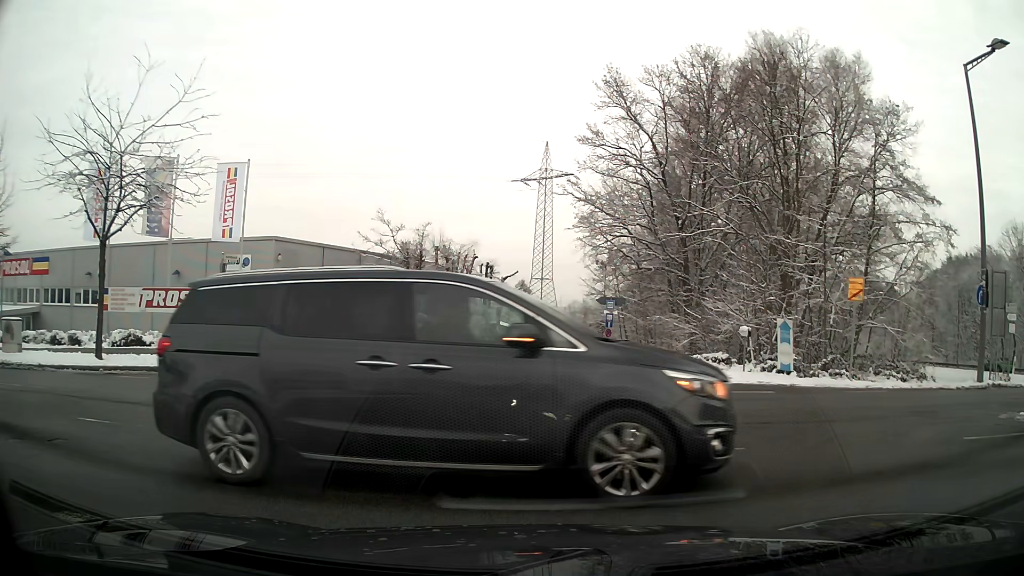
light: Day
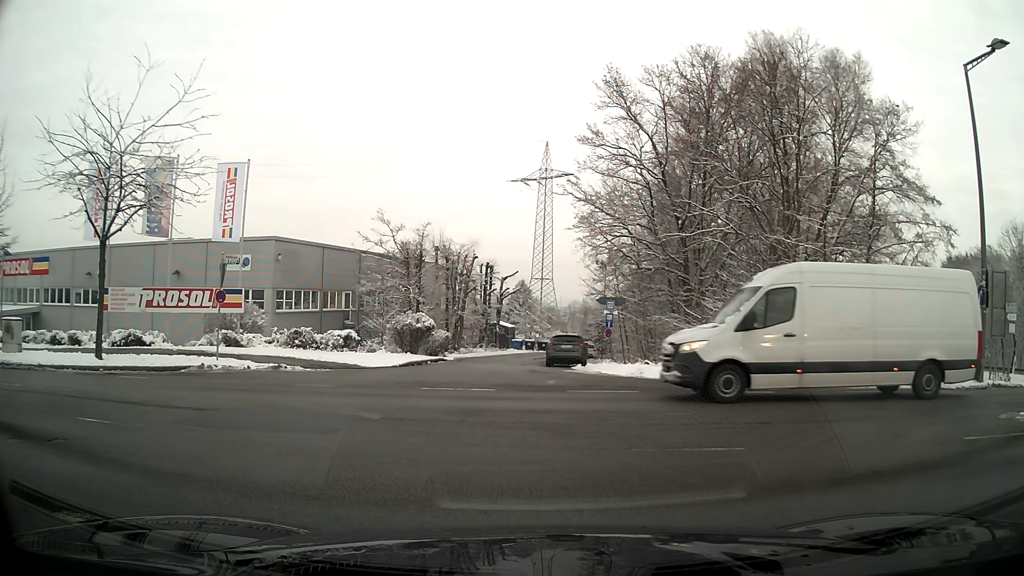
(0.0, 0.0) m; 0°
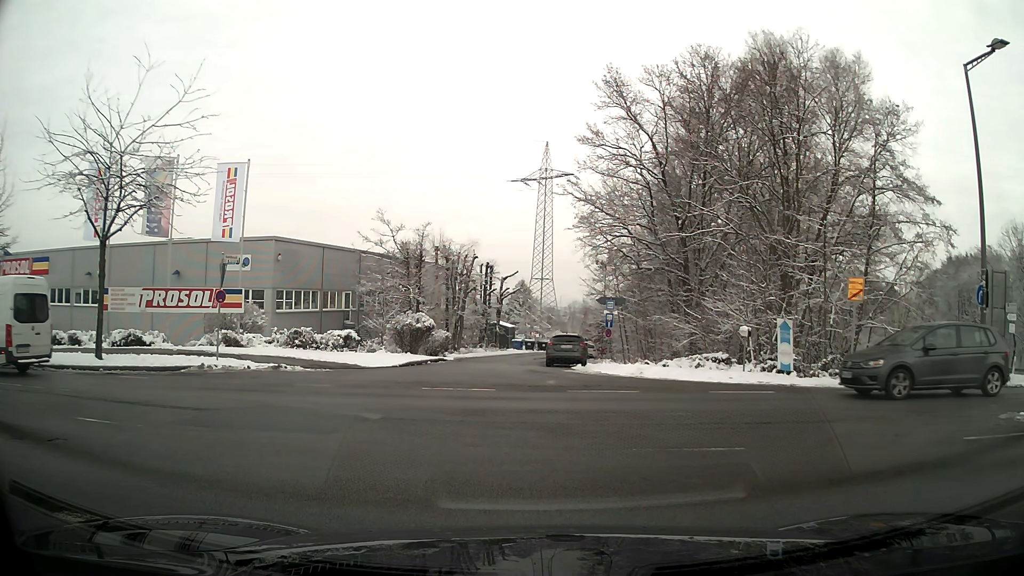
(0.0, 0.0) m; 0°
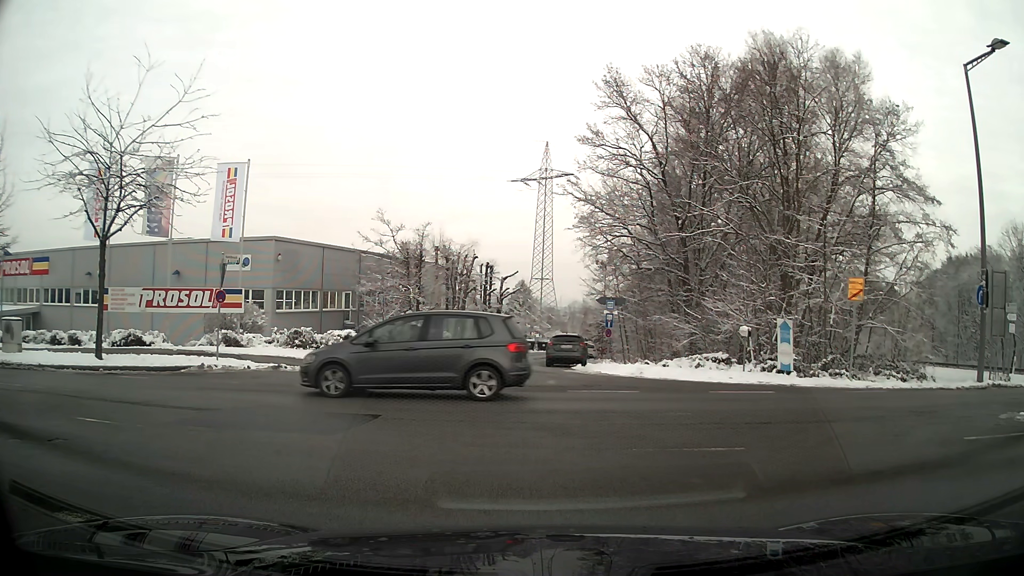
(0.0, 0.0) m; 0°
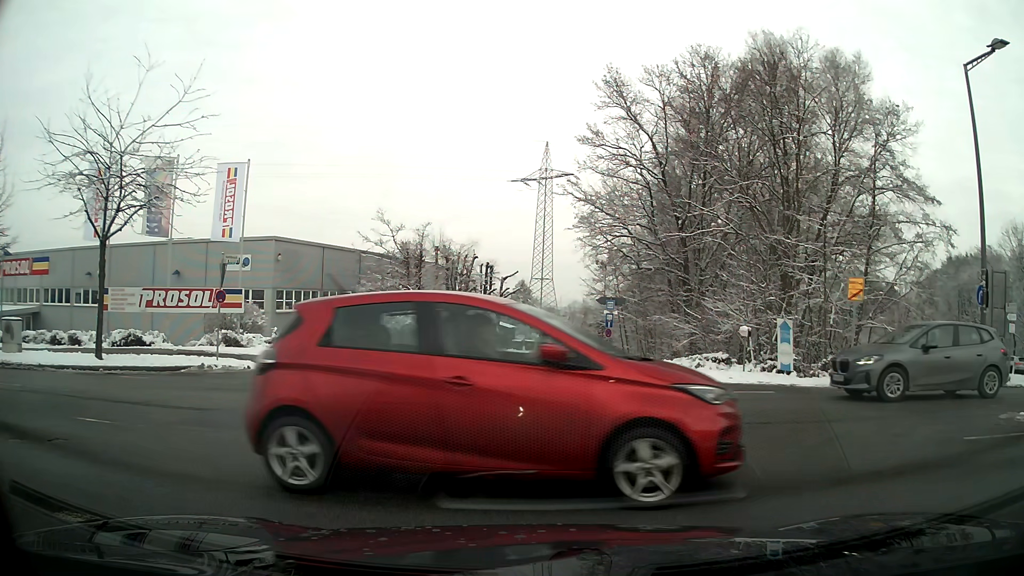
(0.0, 0.0) m; 0°
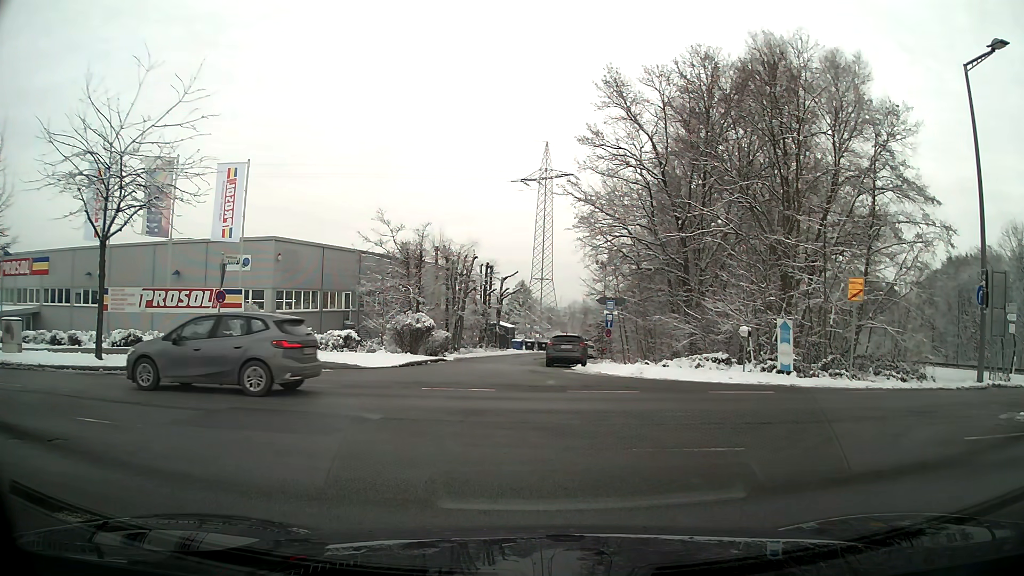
(0.0, 0.0) m; 0°
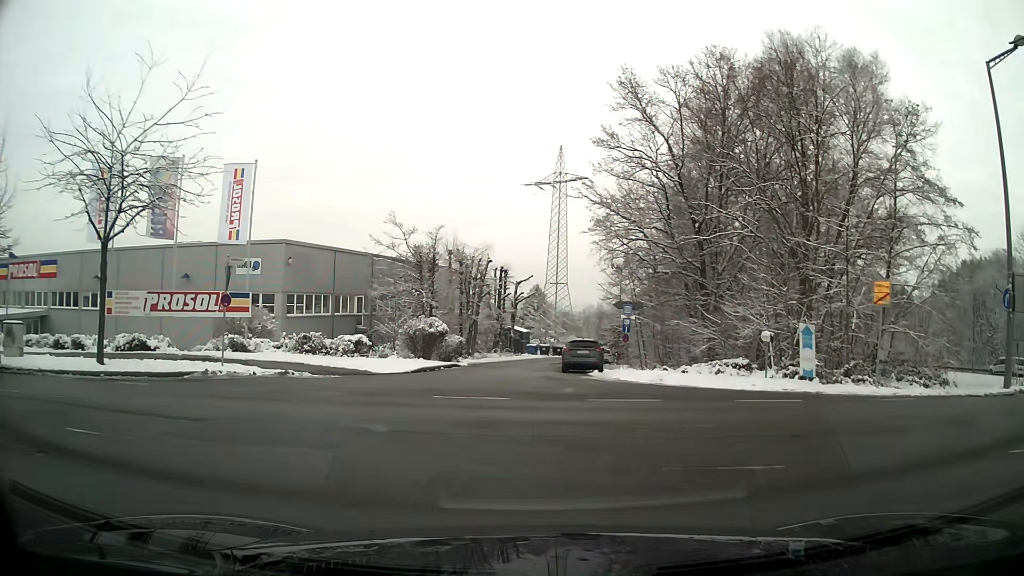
(0.0, +0.8) m; -4°
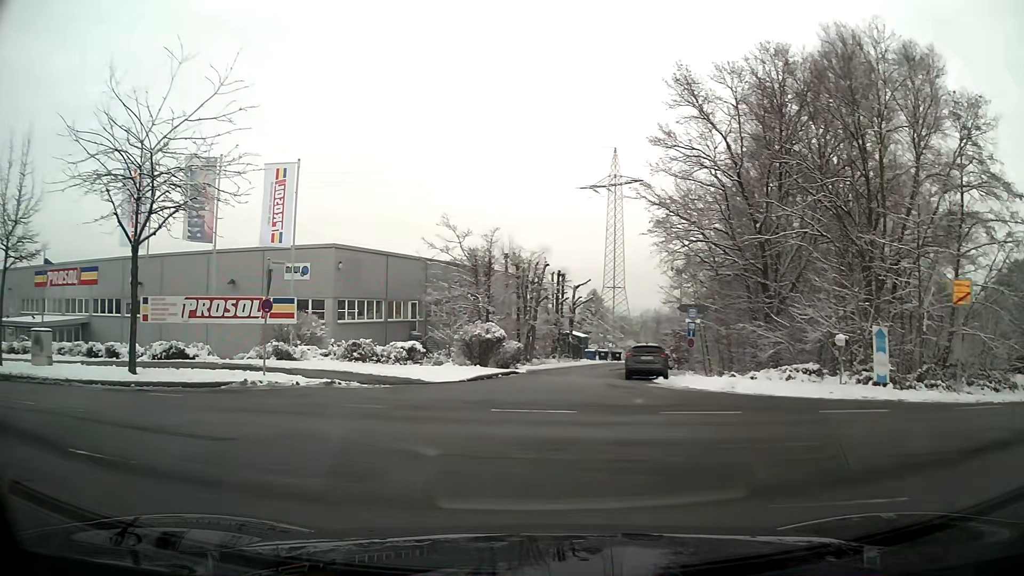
(0.0, +1.4) m; -3°
